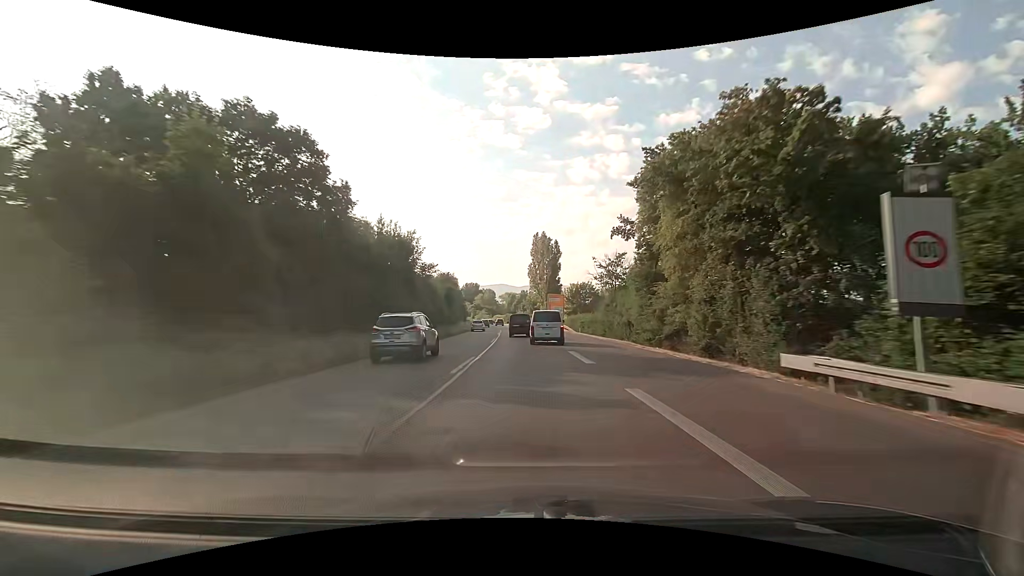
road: trunk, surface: asphalt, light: Day
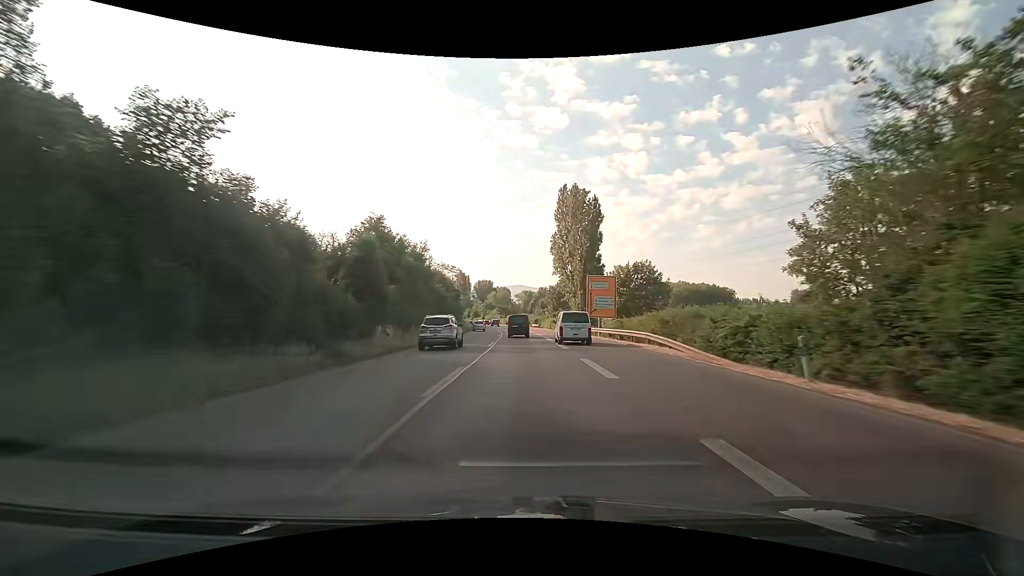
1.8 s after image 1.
(-0.8, +40.0) m; -2°
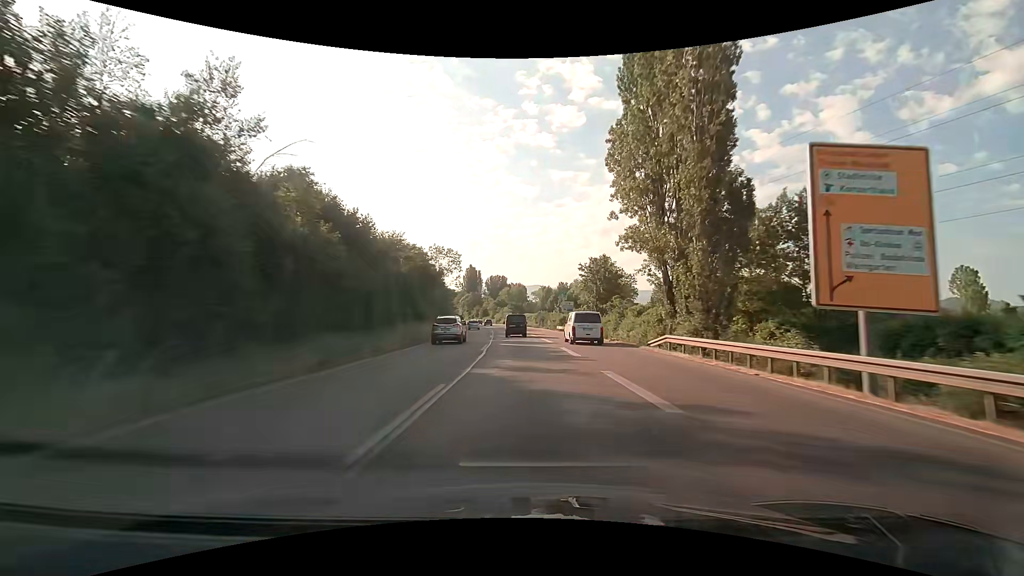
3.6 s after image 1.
(-0.7, +40.4) m; -2°
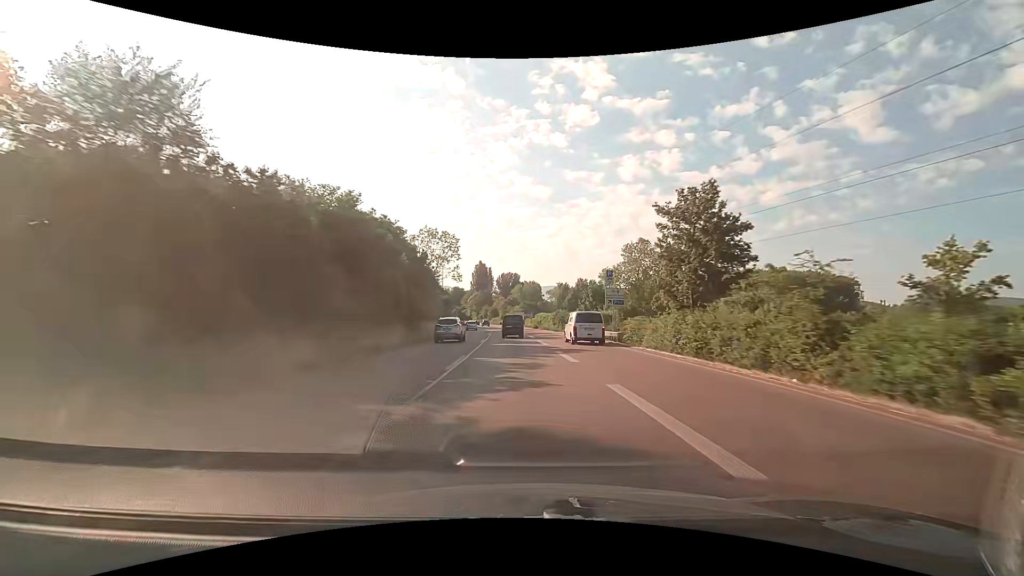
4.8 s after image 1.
(-0.4, +27.1) m; -2°
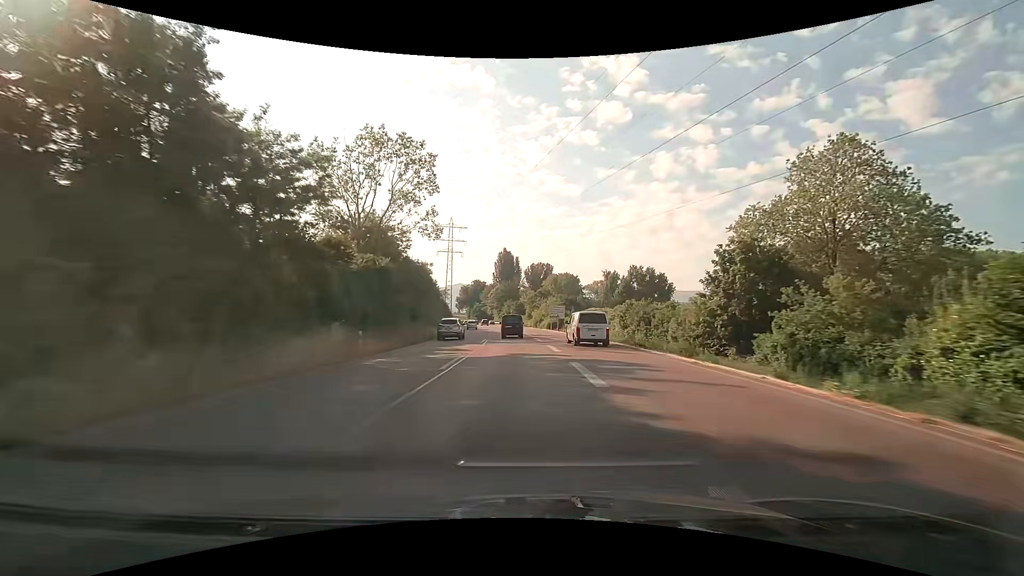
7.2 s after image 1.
(-1.9, +54.3) m; -4°
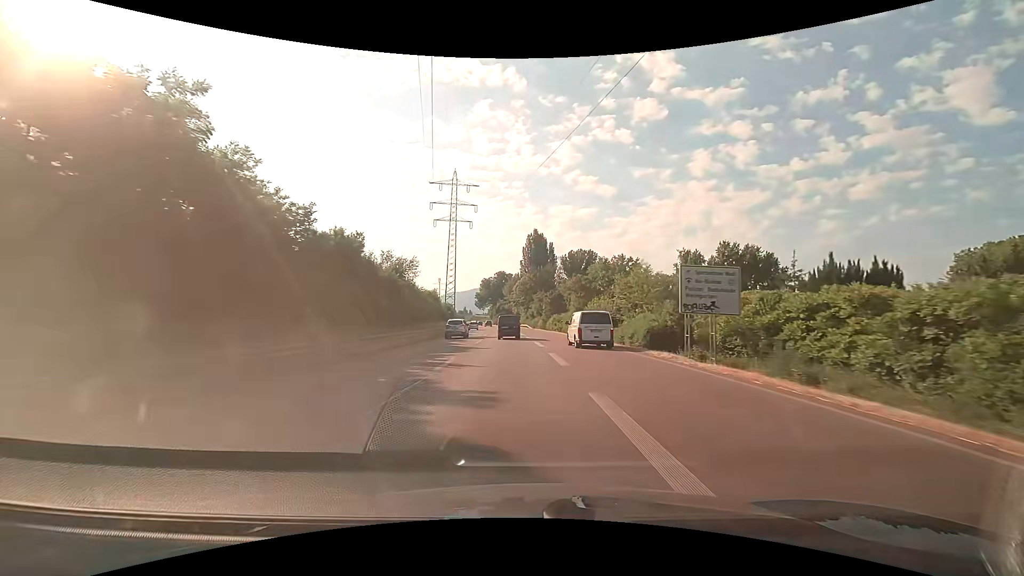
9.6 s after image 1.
(-1.7, +54.7) m; -4°
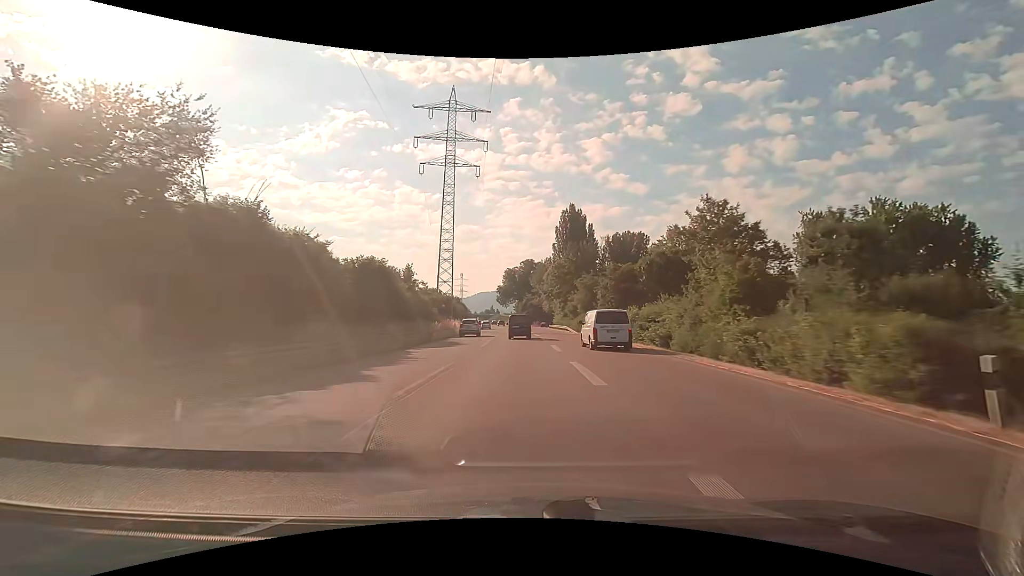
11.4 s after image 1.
(-1.3, +41.0) m; -4°
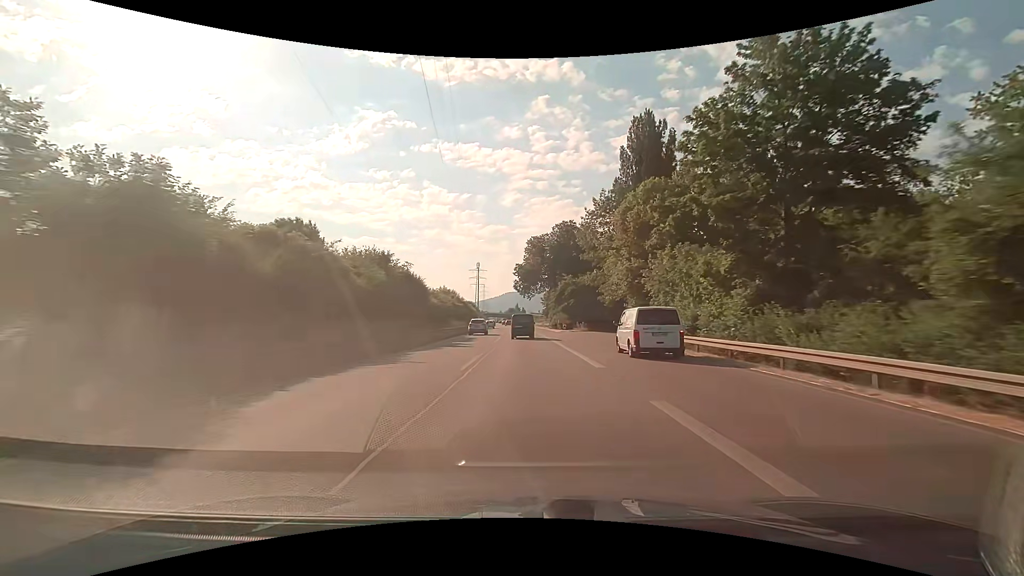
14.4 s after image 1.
(-1.9, +68.0) m; -3°
(0, +10) (0, +20) (0, +30) (-1, +40) (-1, +50) (-1, +60) (-2, +70) (-2, +80) (-2, +90) (-3, +100) m
